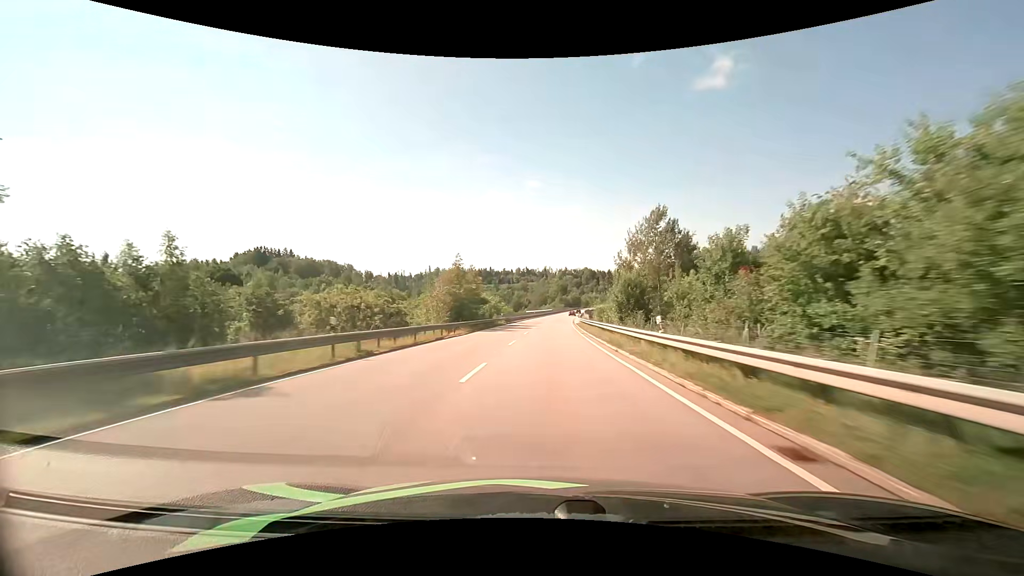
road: primary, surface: asphalt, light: Day
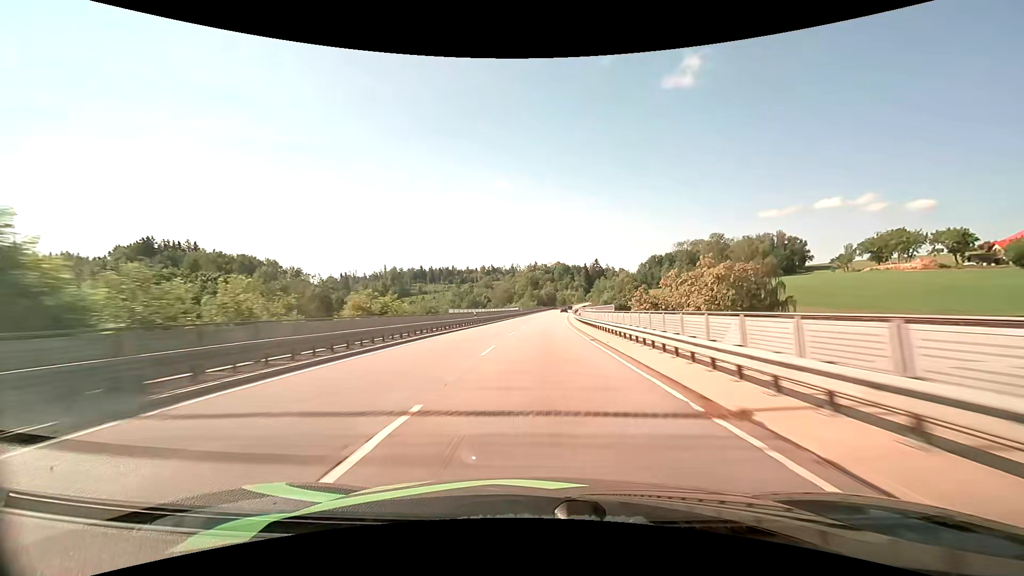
(+2.2, +66.4) m; +4°
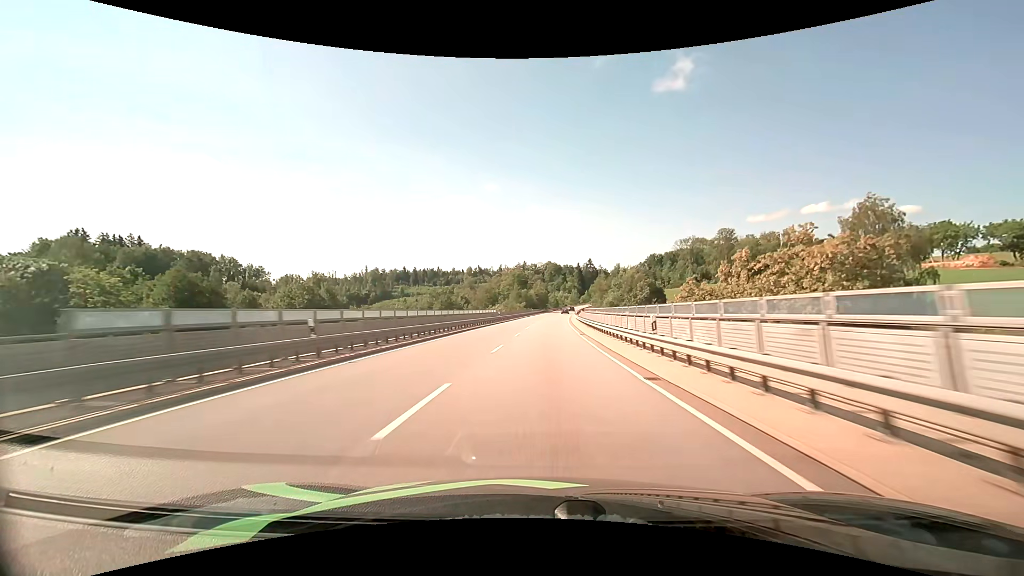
(+0.3, +33.1) m; +1°
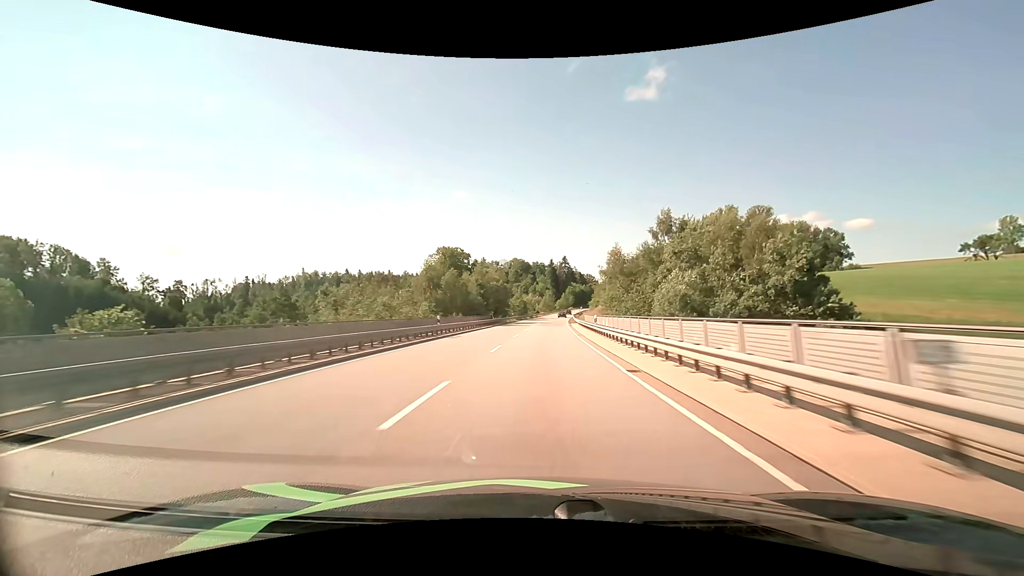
(+2.9, +82.5) m; +4°
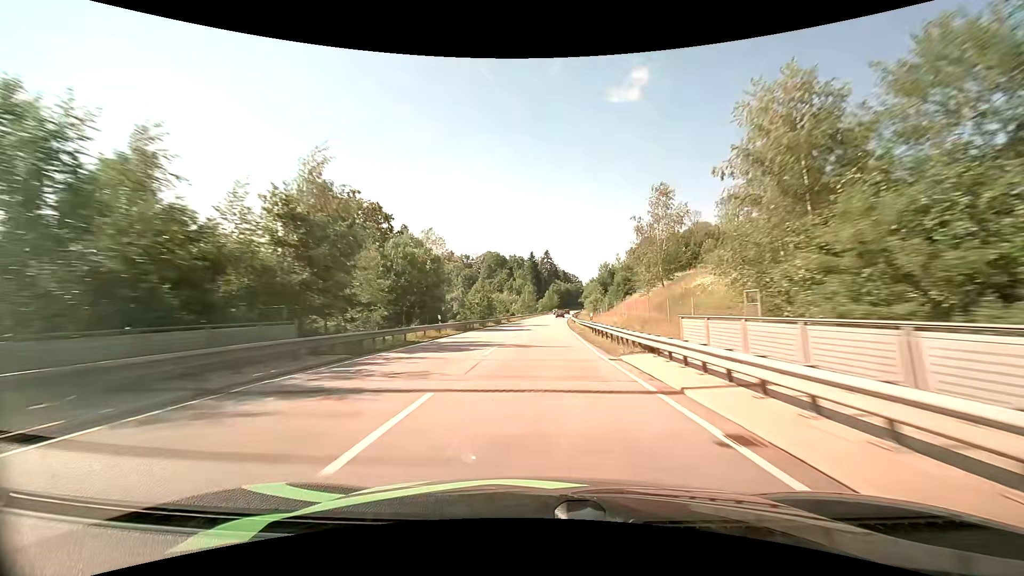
(+0.9, +47.4) m; +2°
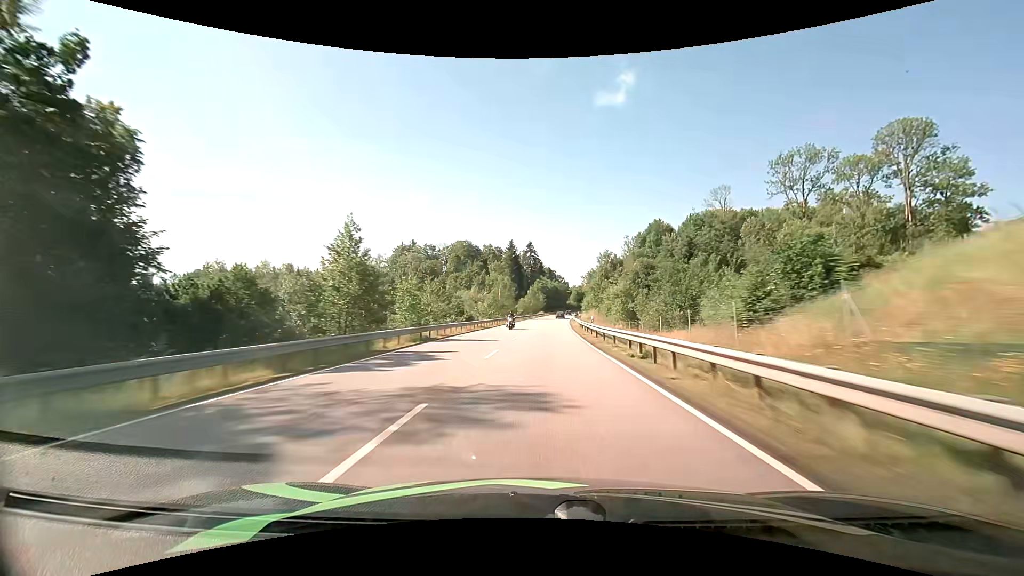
(+0.7, +47.7) m; +2°
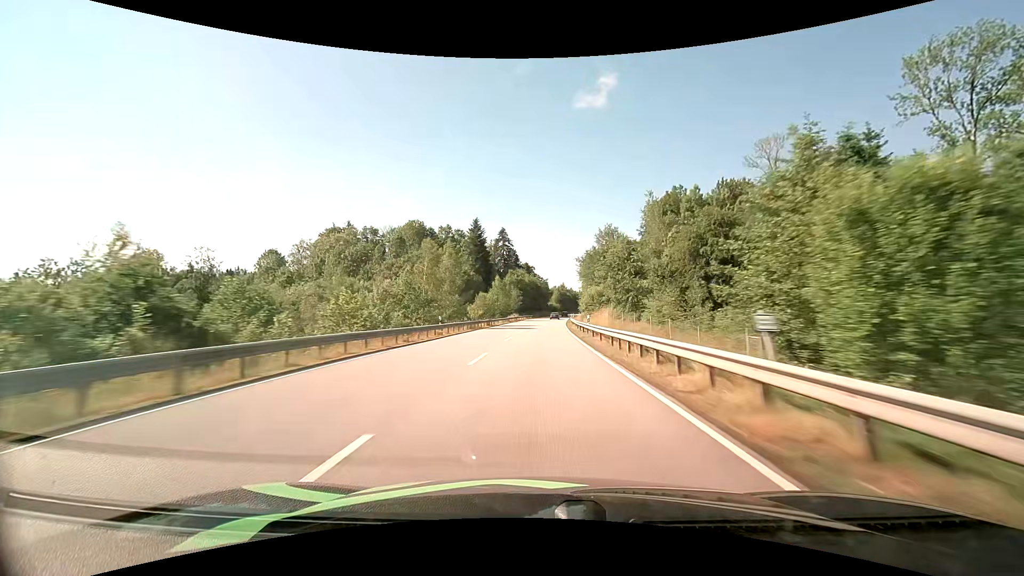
(+1.4, +48.7) m; +3°
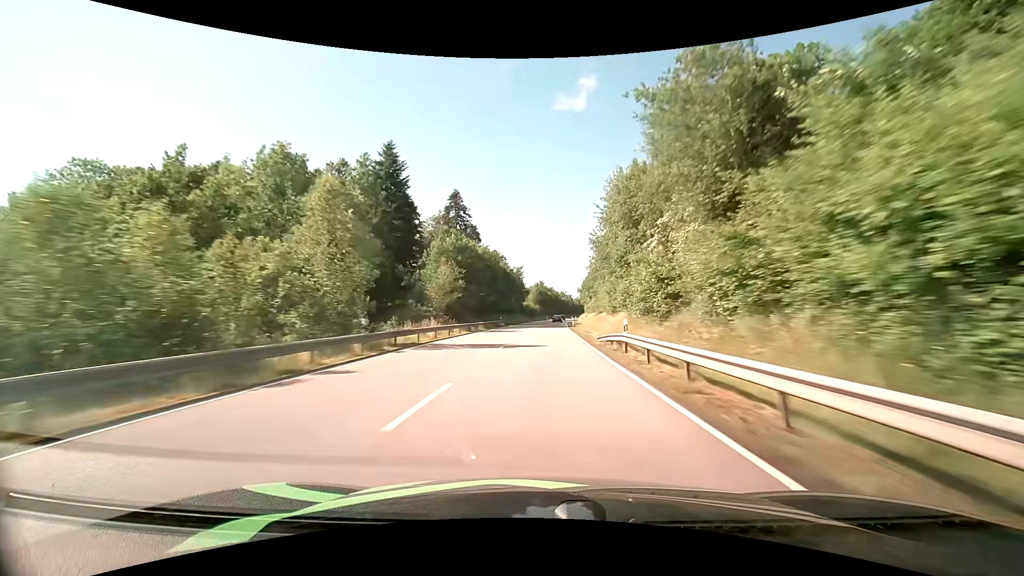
(+1.4, +66.0) m; +3°
(0, +10) (0, +20) (0, +30) (0, +40) (+1, +50) (+1, +60) (+1, +70) (+2, +80) (+3, +90) (+3, +100) m
